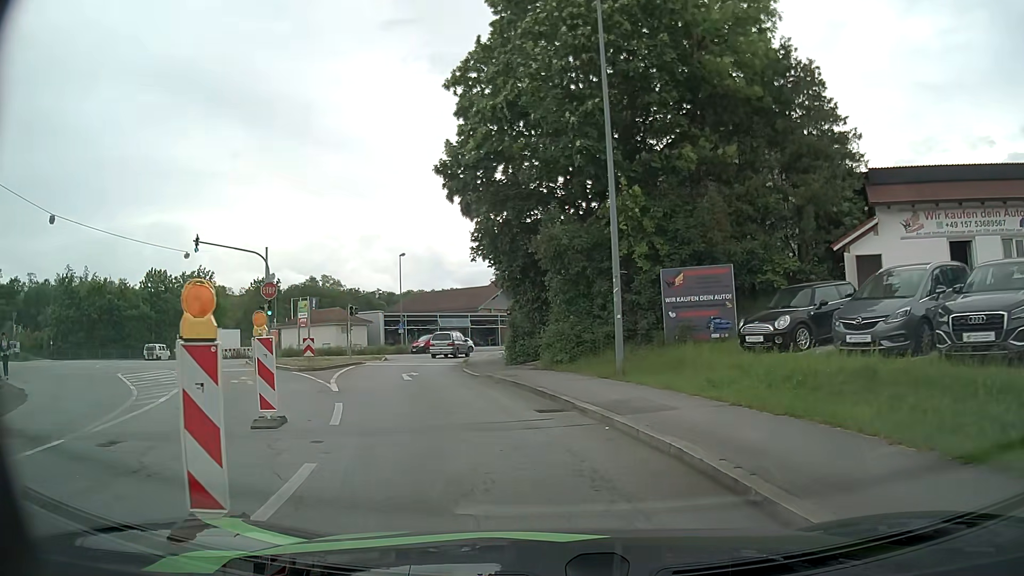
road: tertiary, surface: asphalt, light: Day
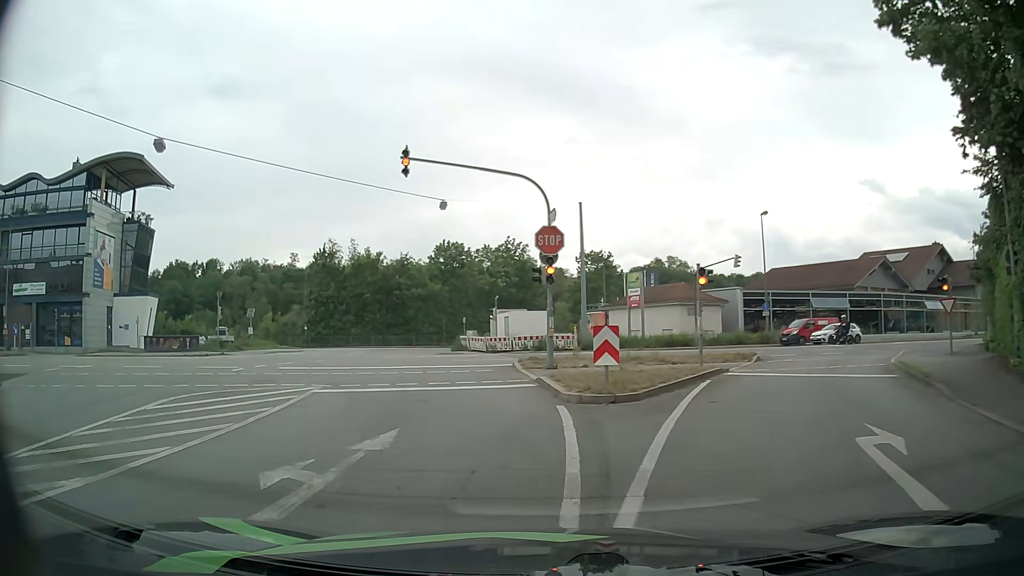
(-3.8, +15.8) m; -30°
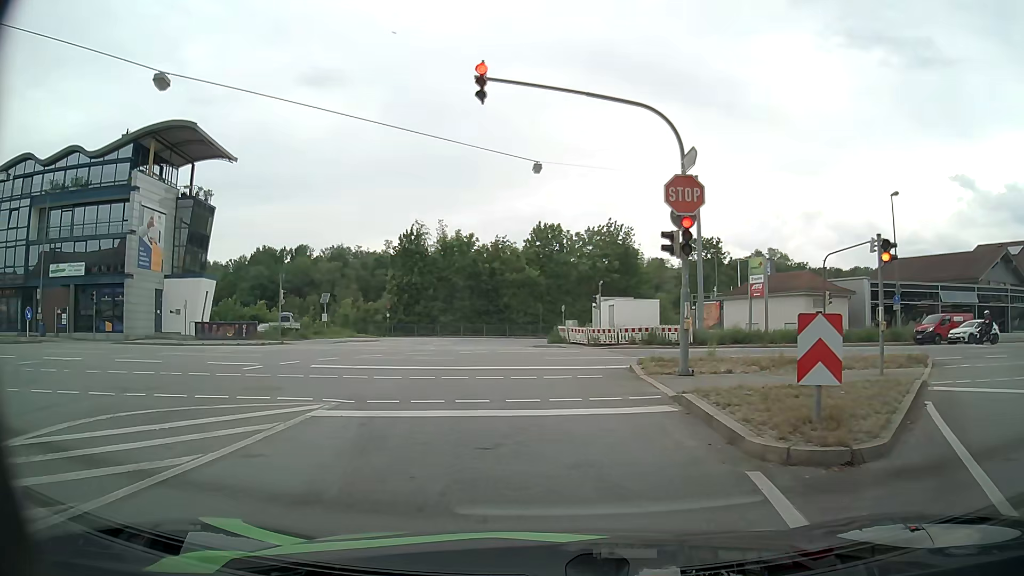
(-0.5, +5.8) m; -9°
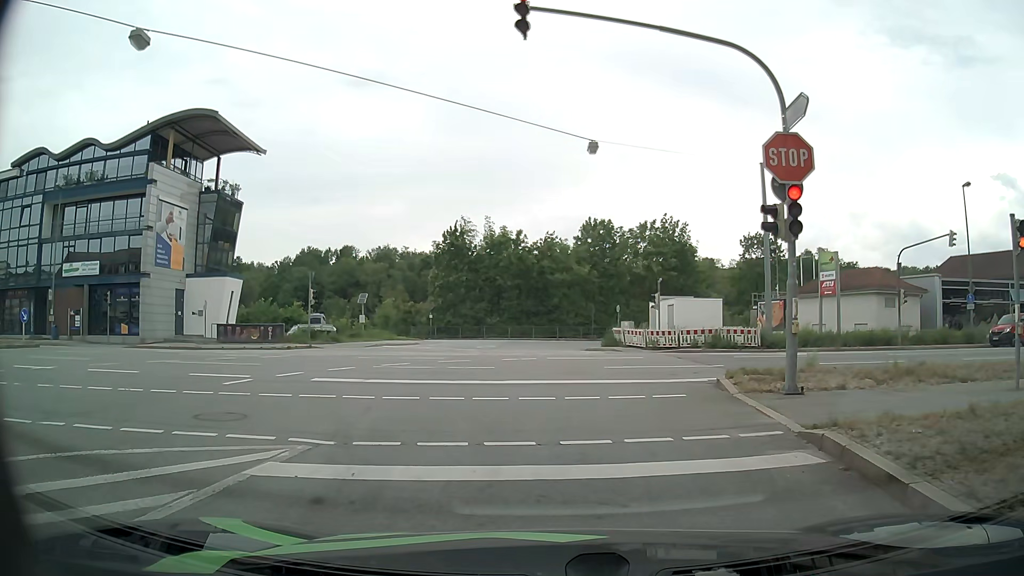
(-0.1, +3.4) m; -4°
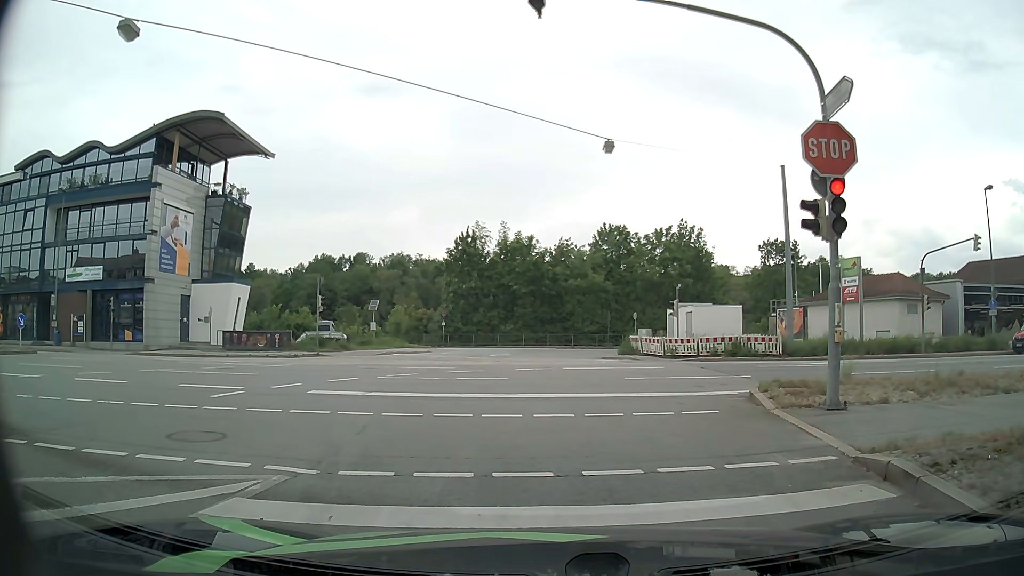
(0.0, +1.1) m; -1°
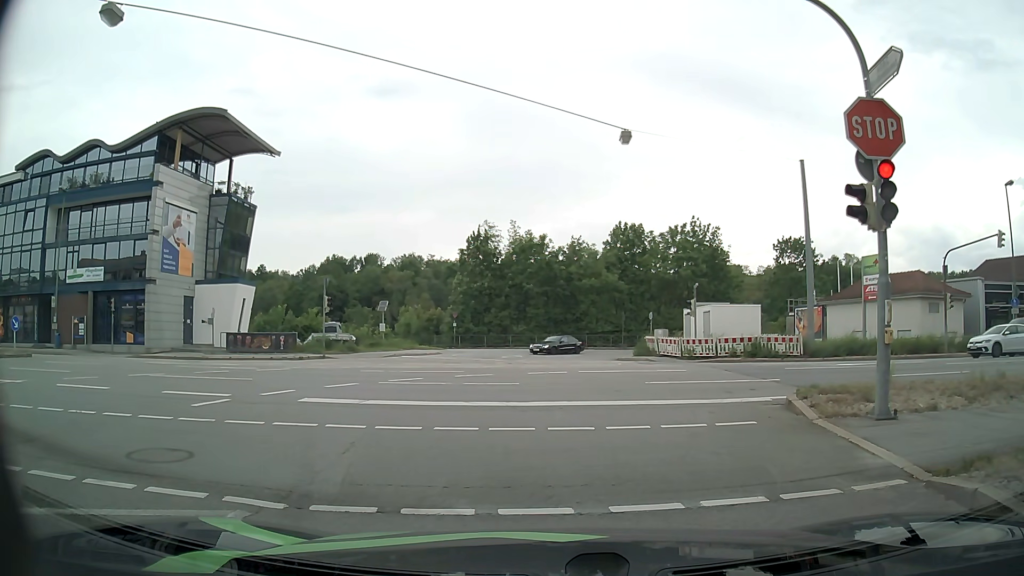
(0.0, +1.2) m; 0°
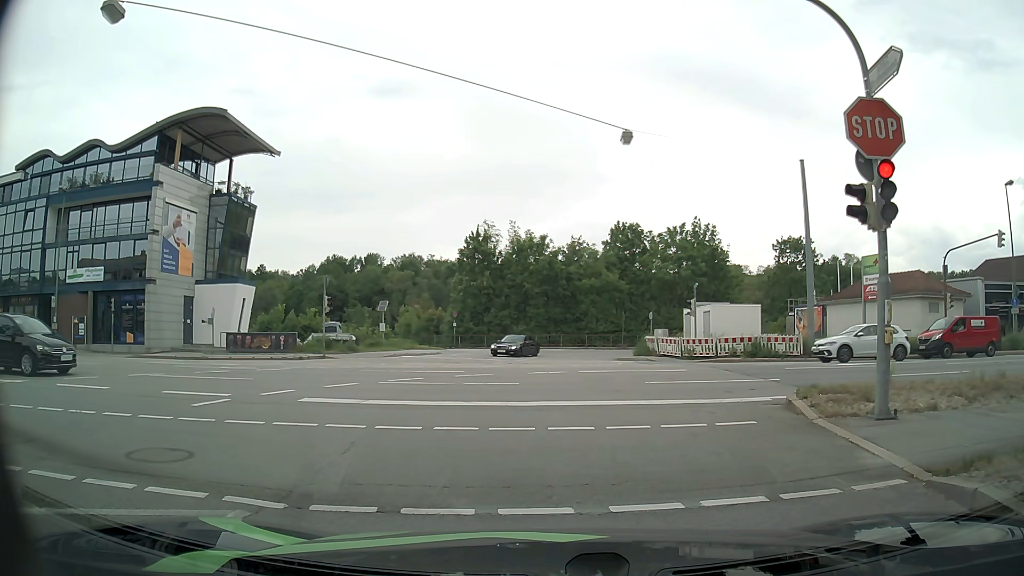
(0.0, 0.0) m; 0°
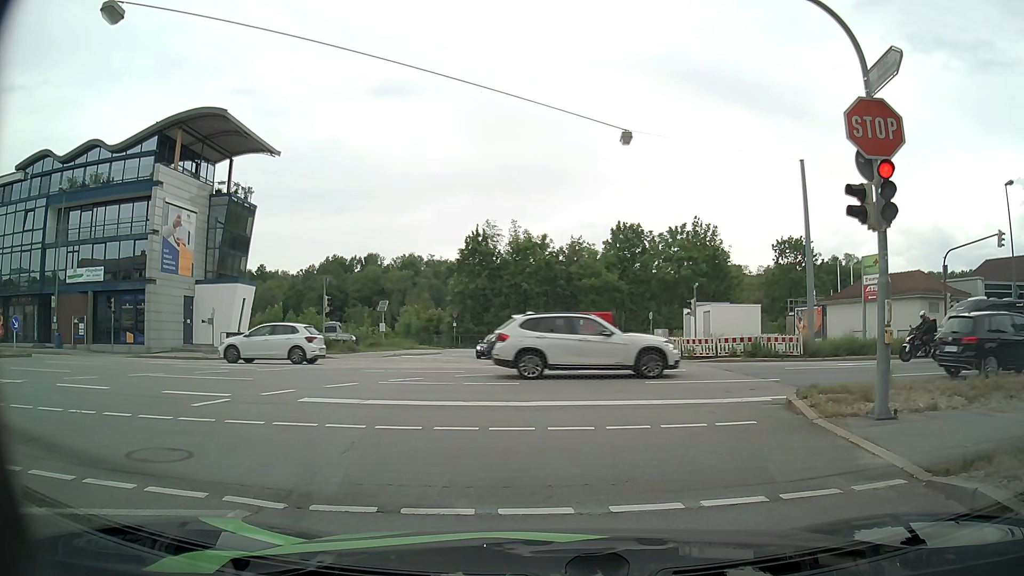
(0.0, 0.0) m; 0°
